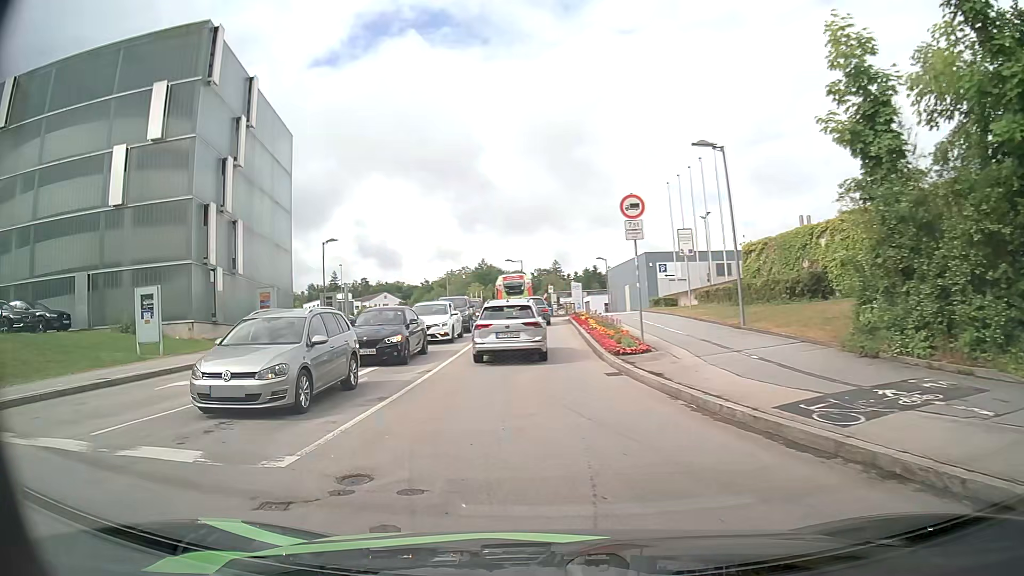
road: residential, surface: asphalt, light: Day
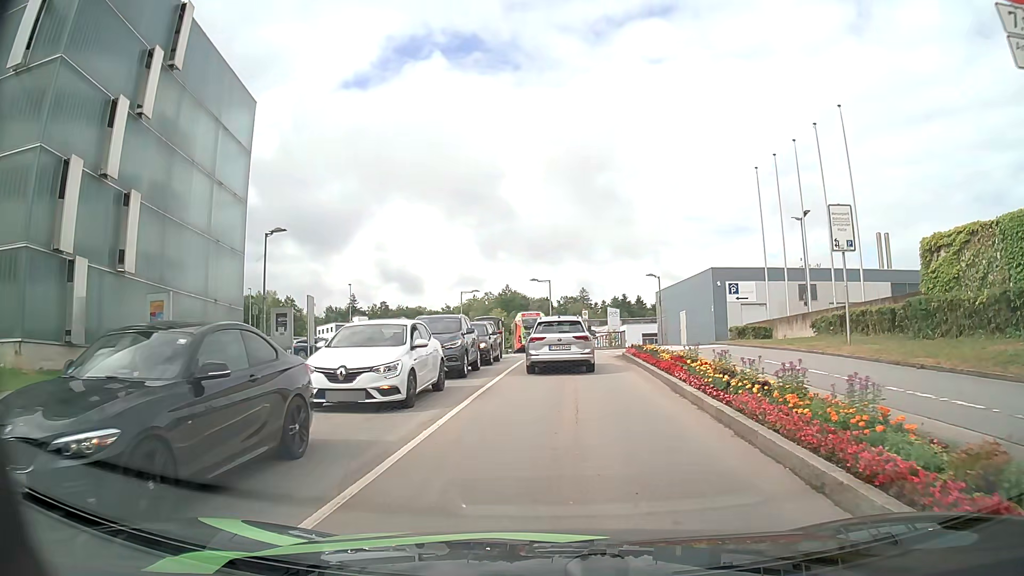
(-0.8, +12.7) m; -3°
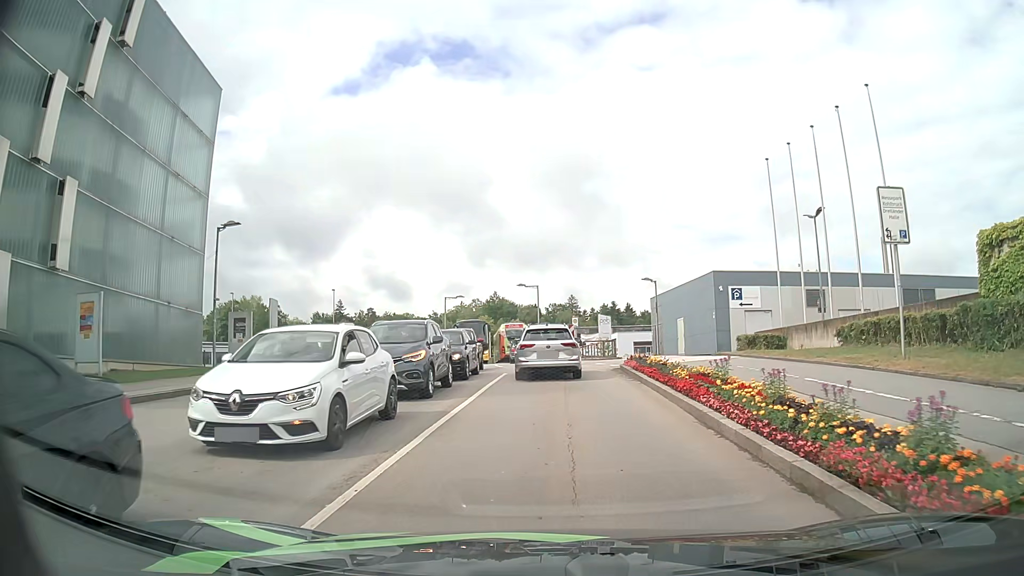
(0.0, +3.3) m; +1°
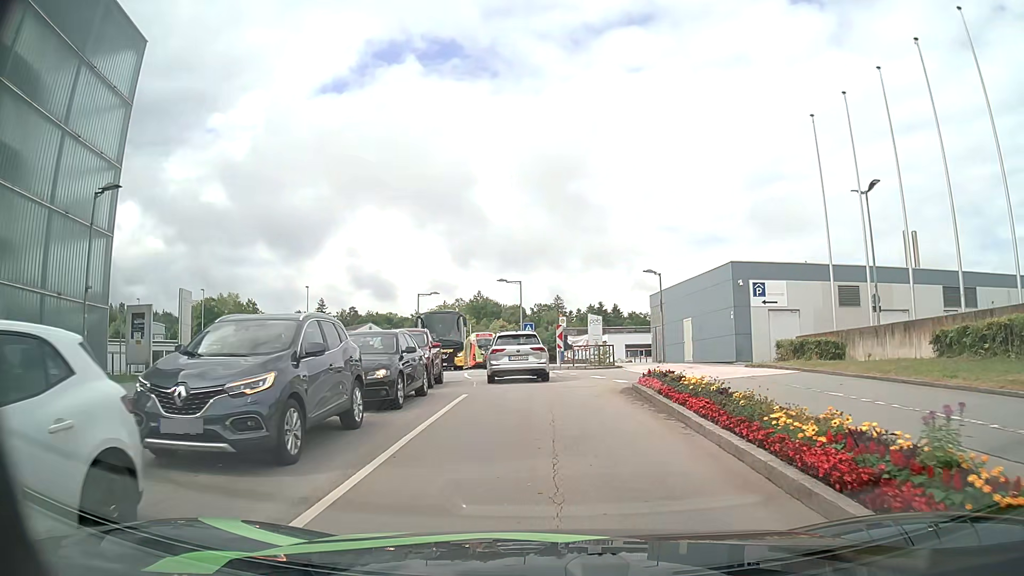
(+0.1, +6.8) m; +1°
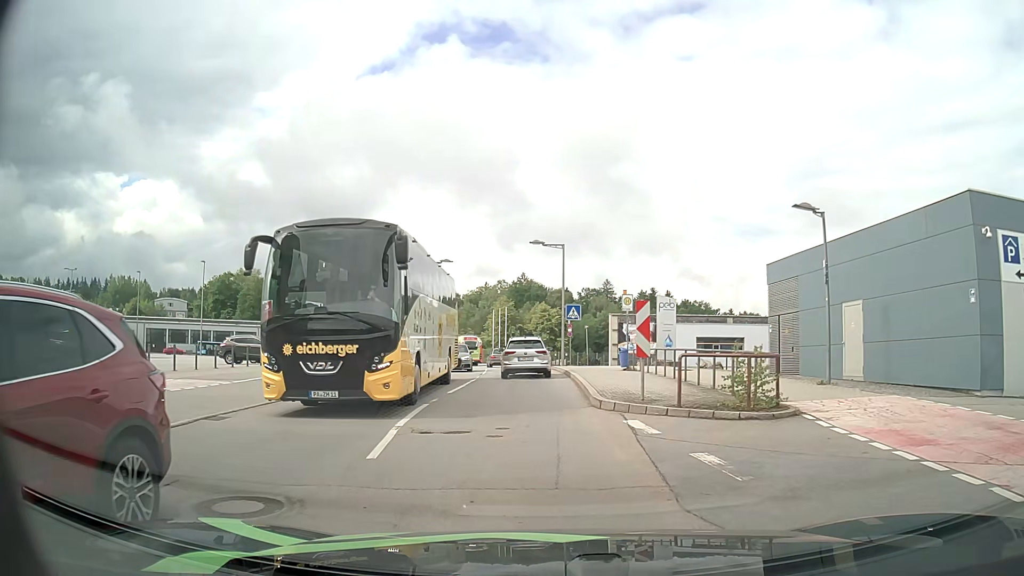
(-0.2, +16.9) m; -4°
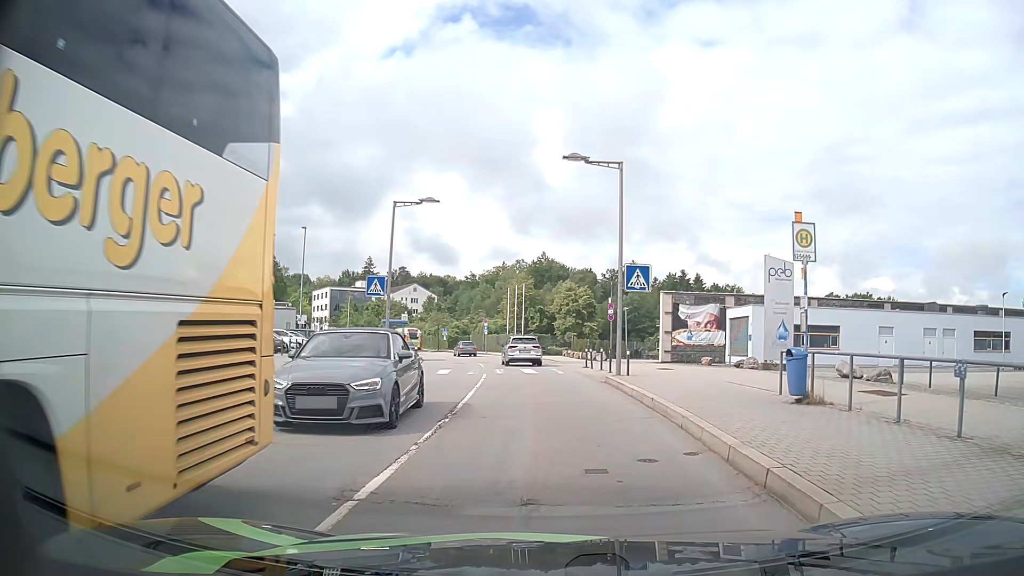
(-0.7, +16.5) m; -2°
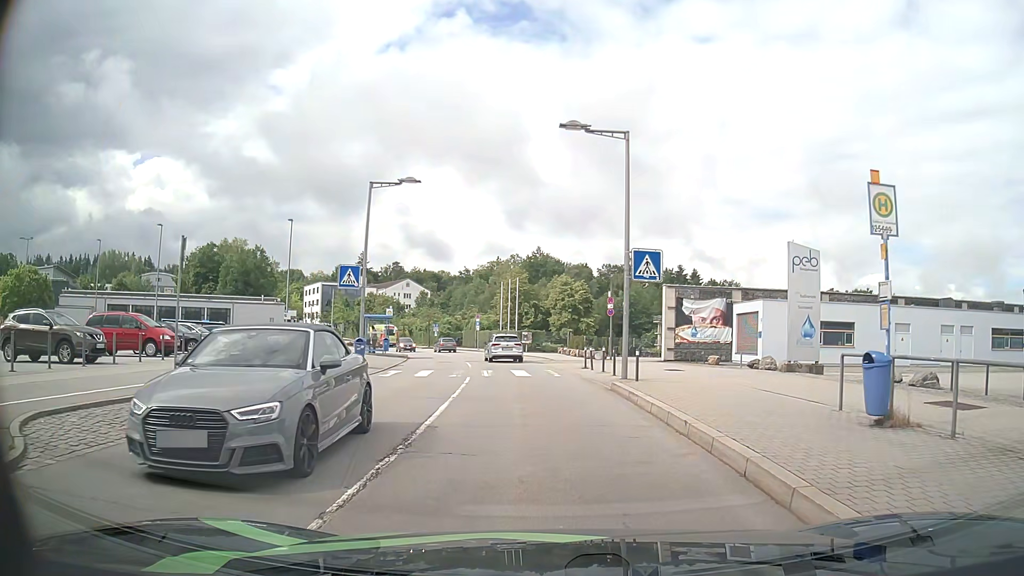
(0.0, +3.2) m; +1°
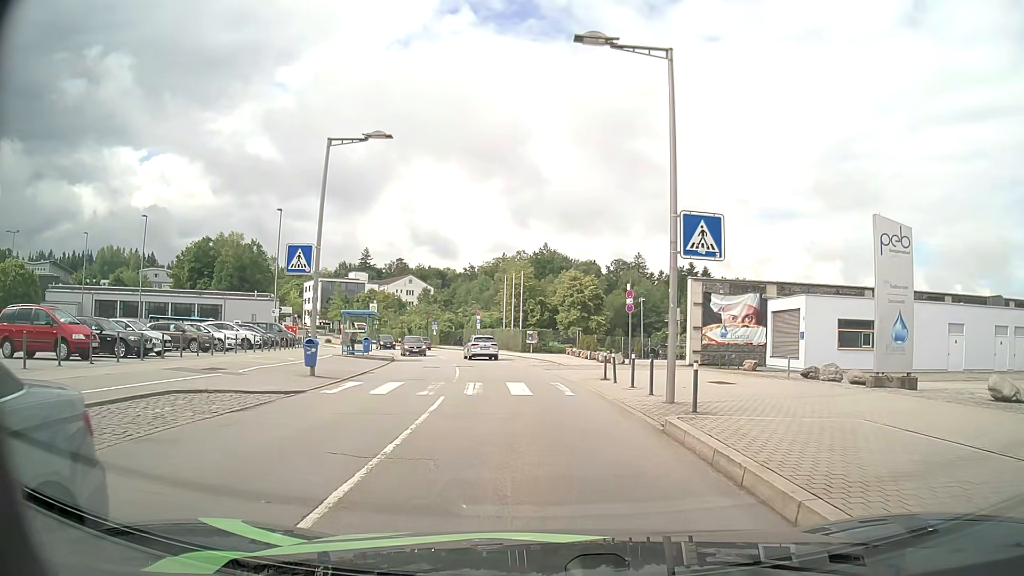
(0.0, +6.1) m; 0°
(0, +10) (-1, +20) (-2, +30) (-4, +40) (-6, +50) (-9, +59) (-12, +69) (-16, +78) (-20, +87) (-24, +96) m
